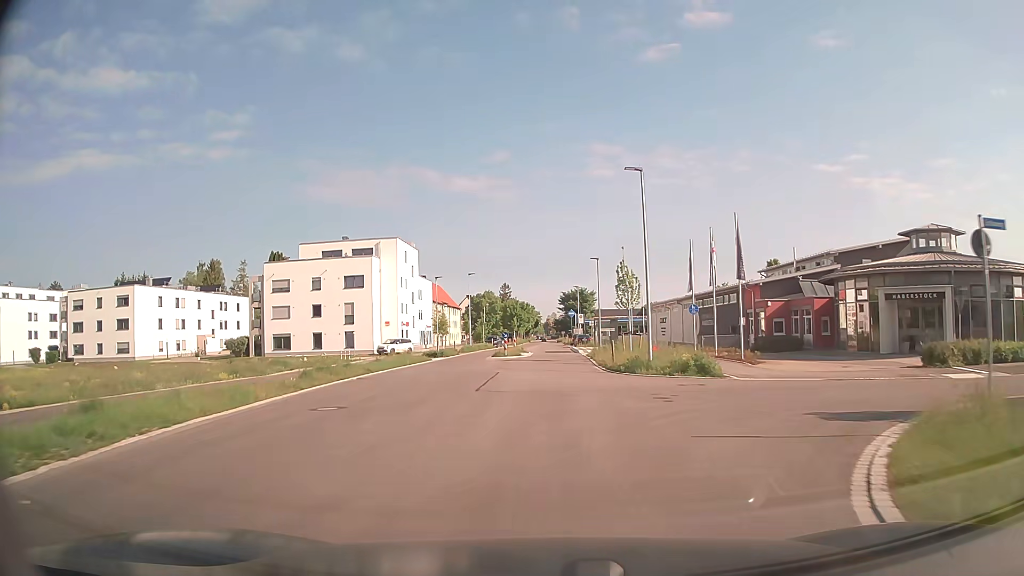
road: secondary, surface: asphalt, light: Day
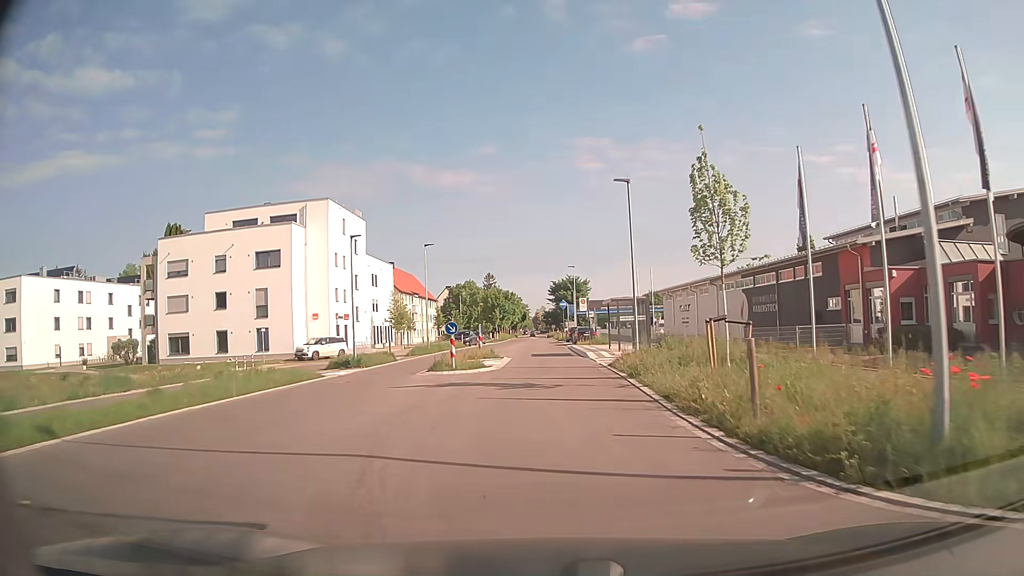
(+0.1, +20.4) m; +1°
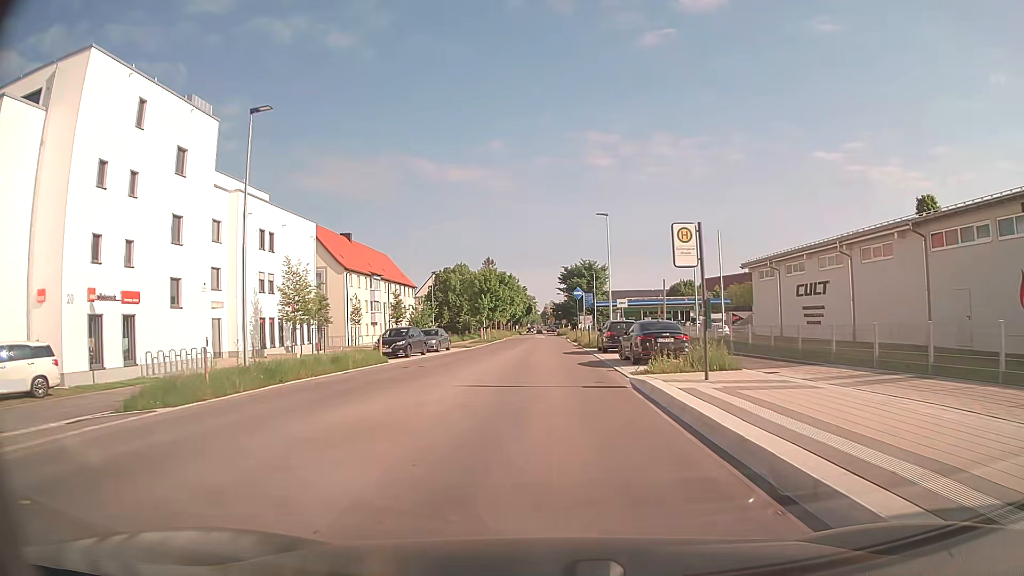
(-0.2, +32.7) m; -1°
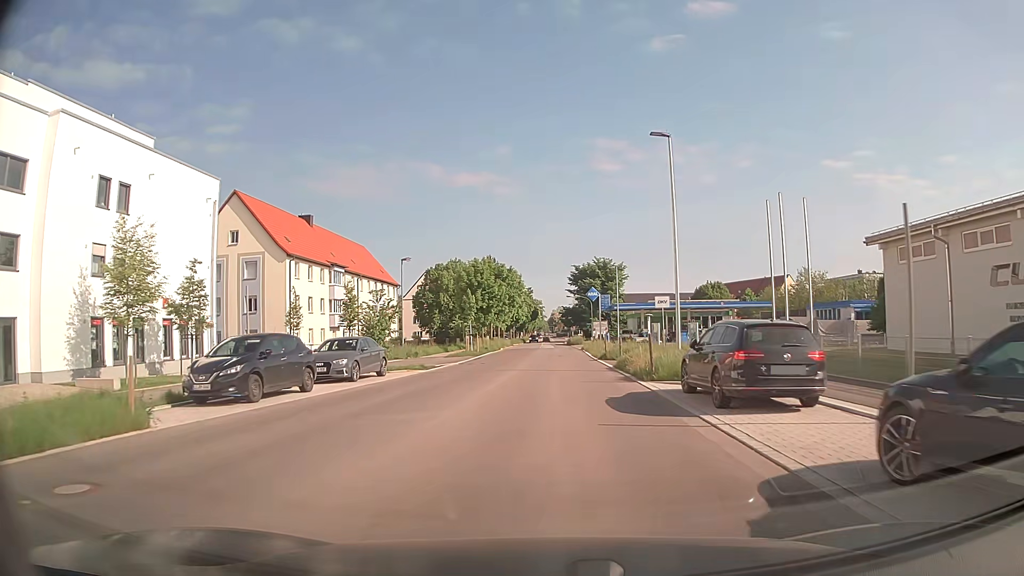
(-0.1, +19.0) m; 0°
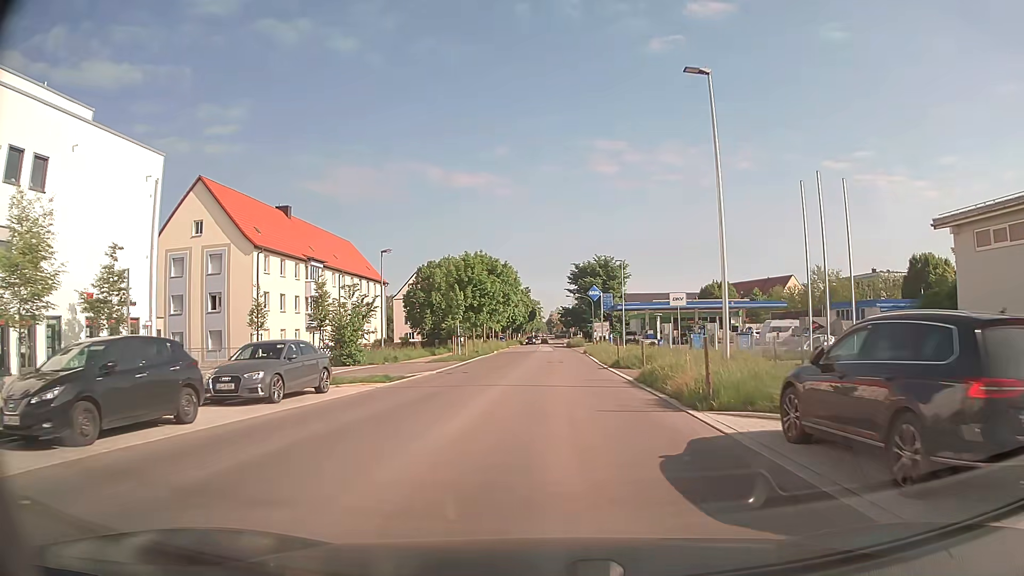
(0.0, +6.3) m; 0°
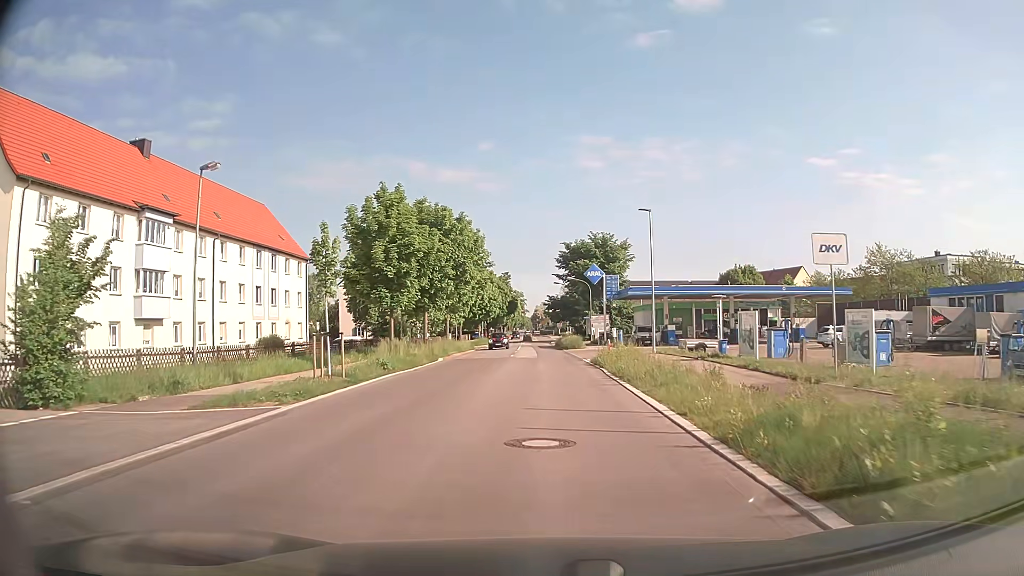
(+0.3, +24.8) m; +1°
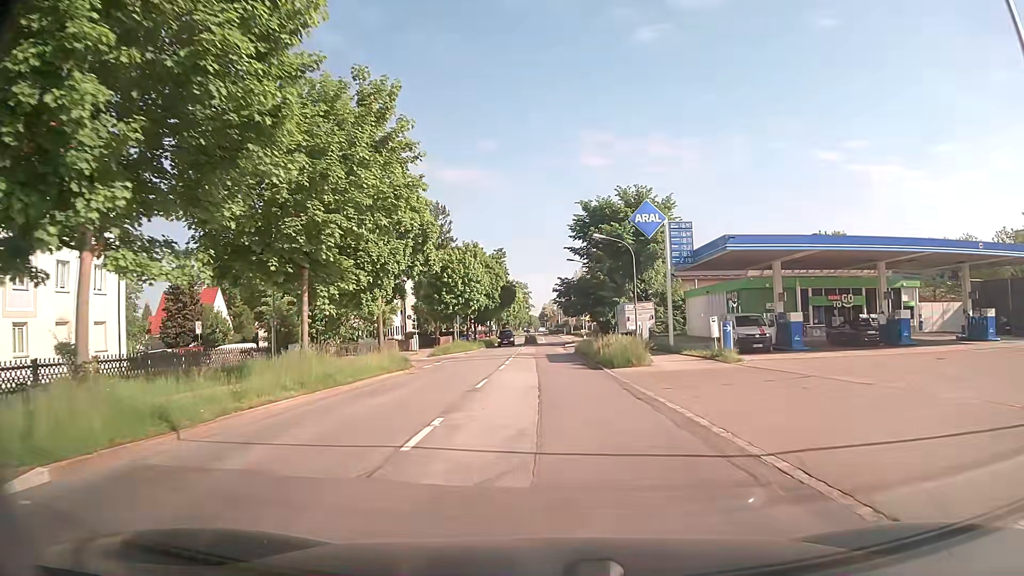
(-0.1, +31.7) m; -1°
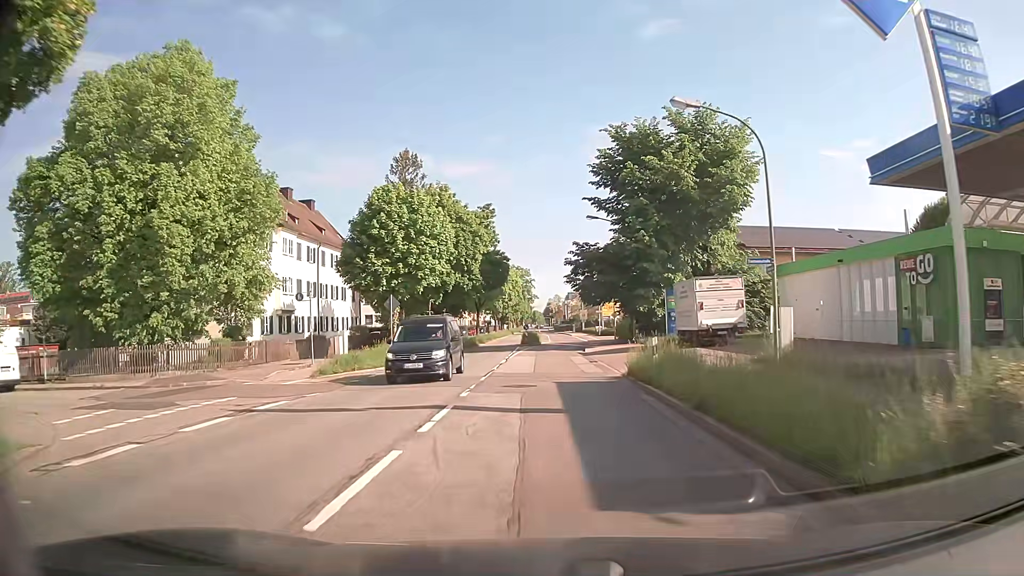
(-0.1, +25.9) m; -1°
(0, +10) (0, +20) (0, +30) (+1, +40) (+1, +50) (+2, +60) (+2, +70) (+2, +80) (+2, +90) (+2, +100) m
